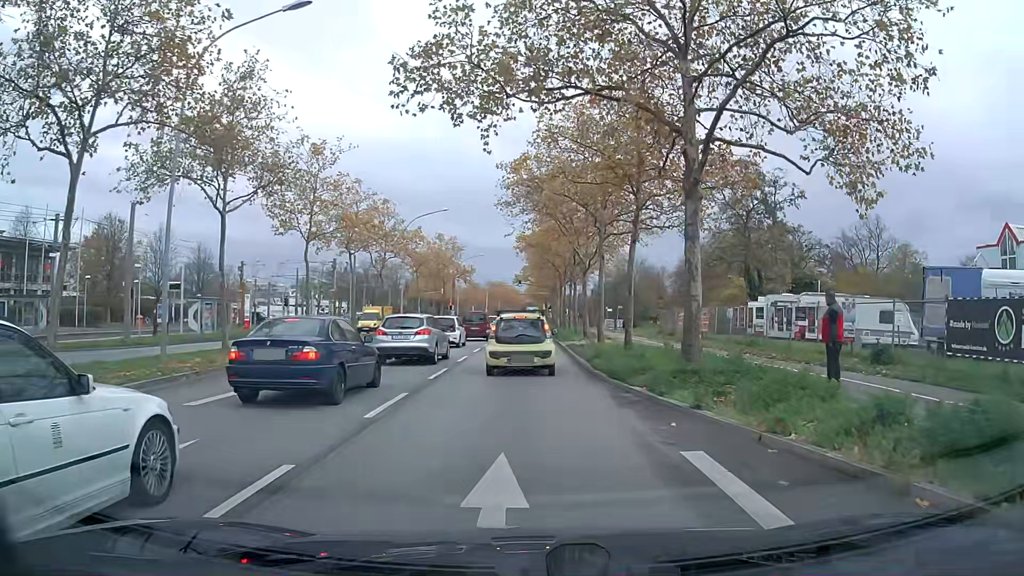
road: primary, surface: asphalt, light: Day
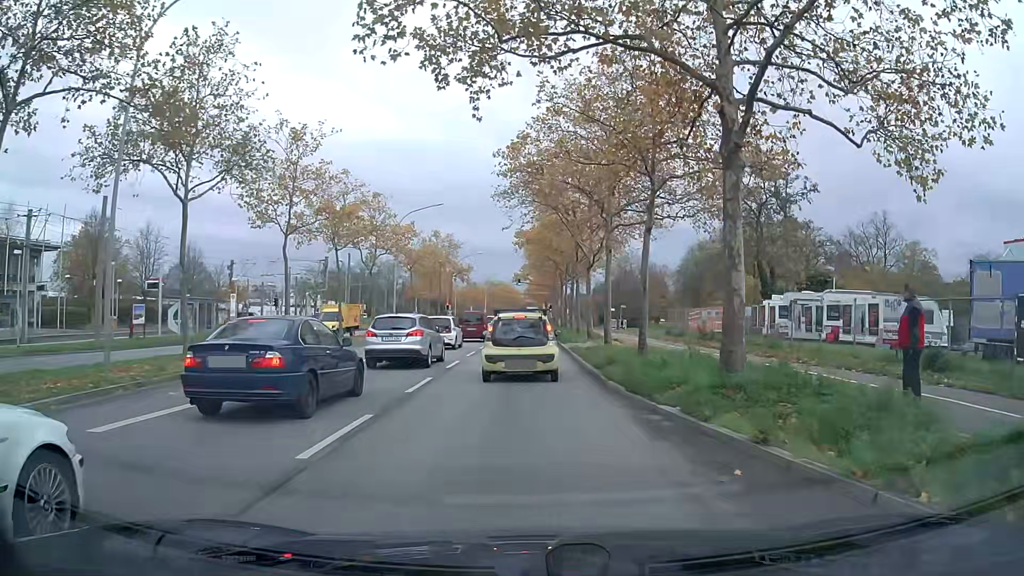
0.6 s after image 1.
(0.0, +2.7) m; 0°
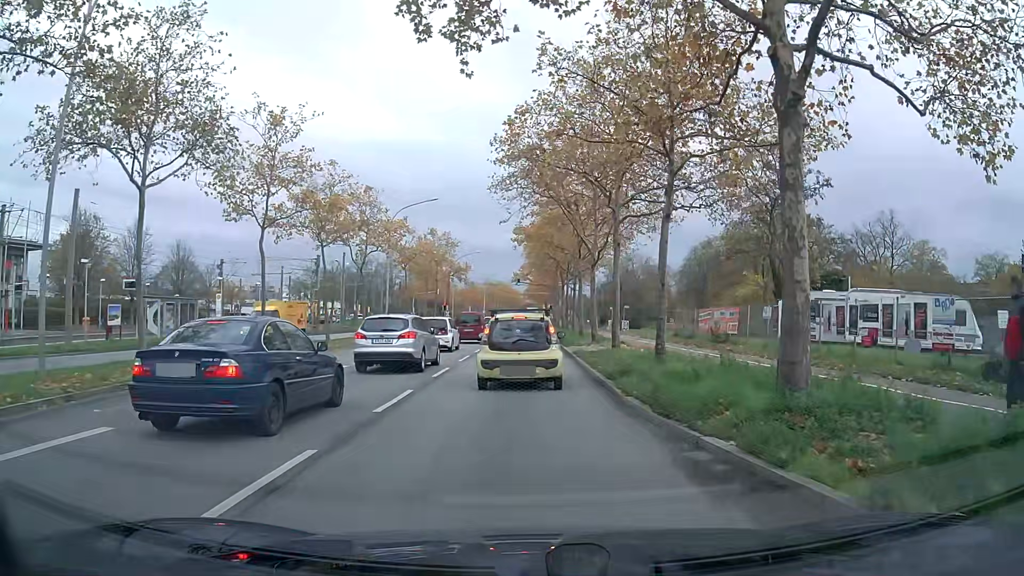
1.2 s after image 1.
(0.0, +2.5) m; 0°
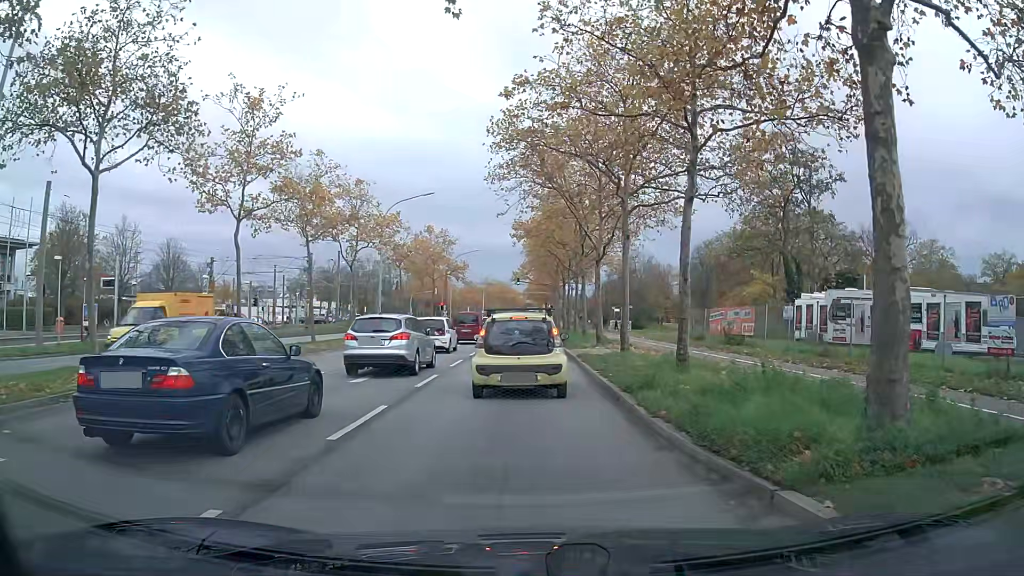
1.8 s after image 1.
(0.0, +2.3) m; 0°
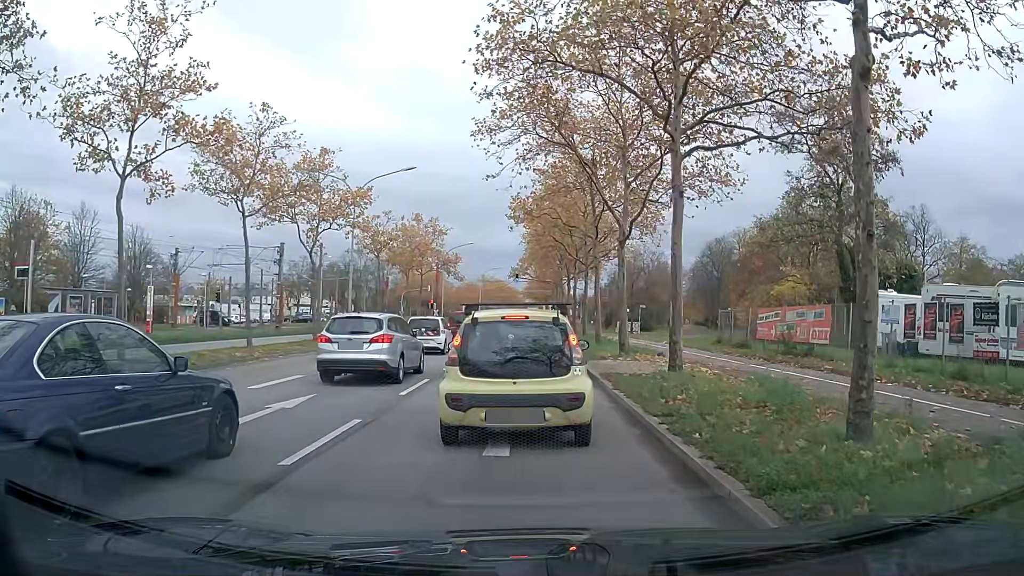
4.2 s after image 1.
(0.0, +7.4) m; 0°
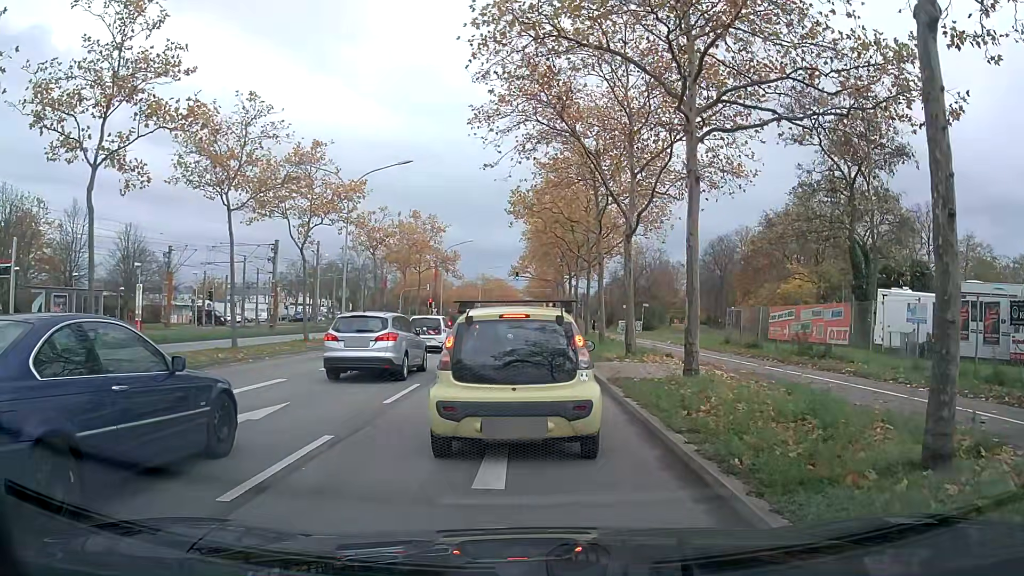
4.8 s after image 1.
(0.0, +1.3) m; 0°
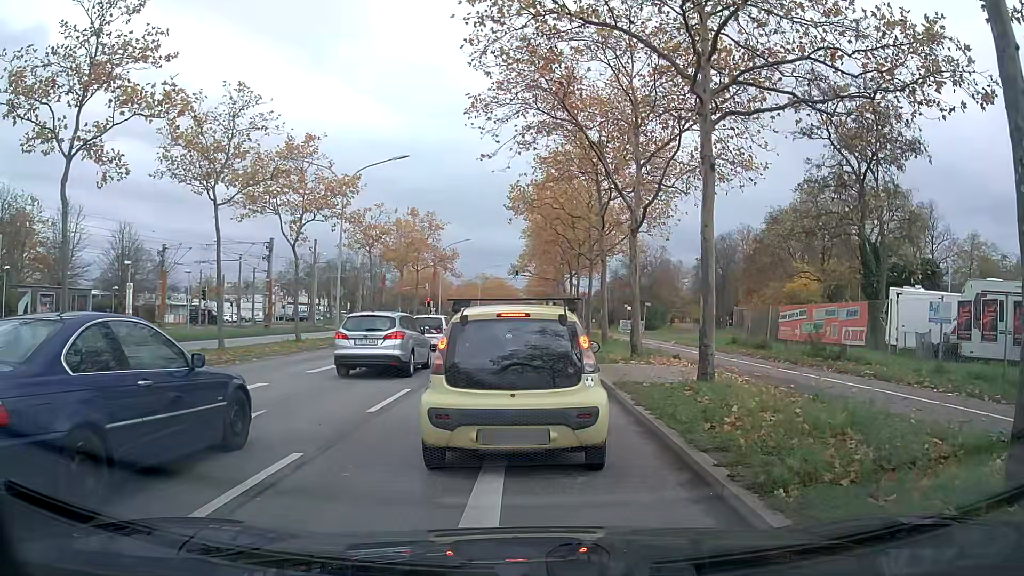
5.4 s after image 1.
(0.0, +1.0) m; 0°
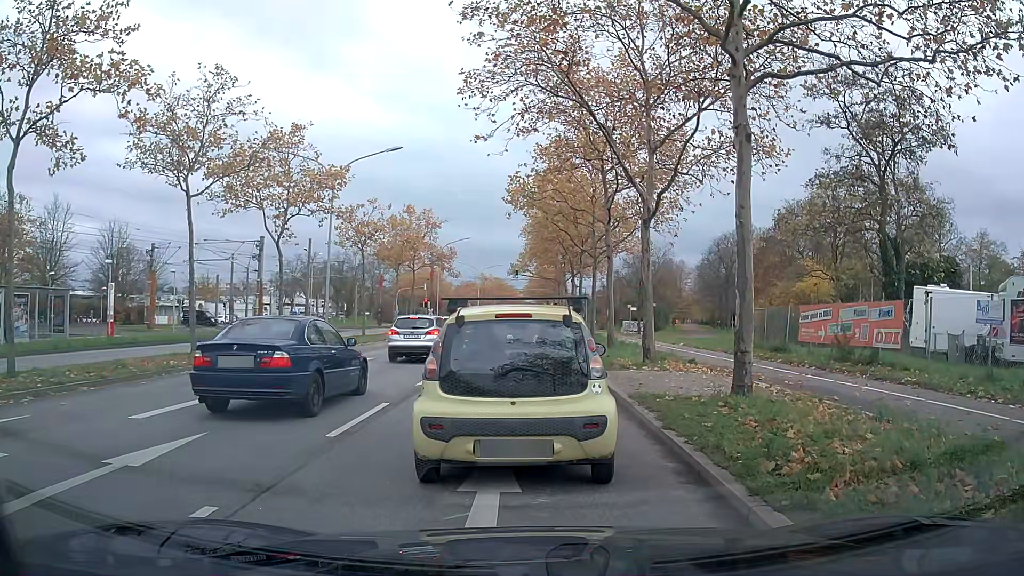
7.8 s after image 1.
(0.0, +1.9) m; 0°
